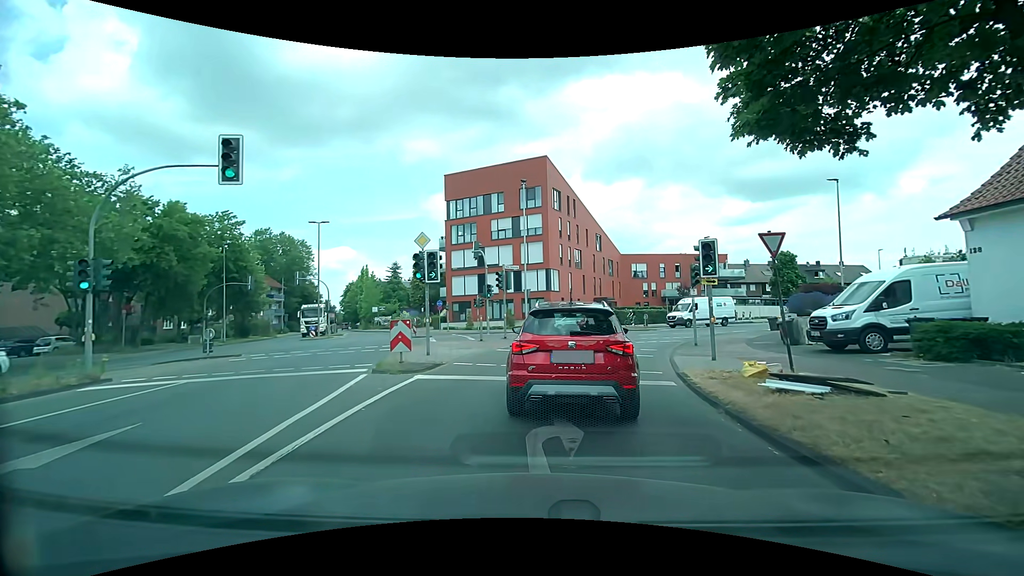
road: tertiary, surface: asphalt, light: Day
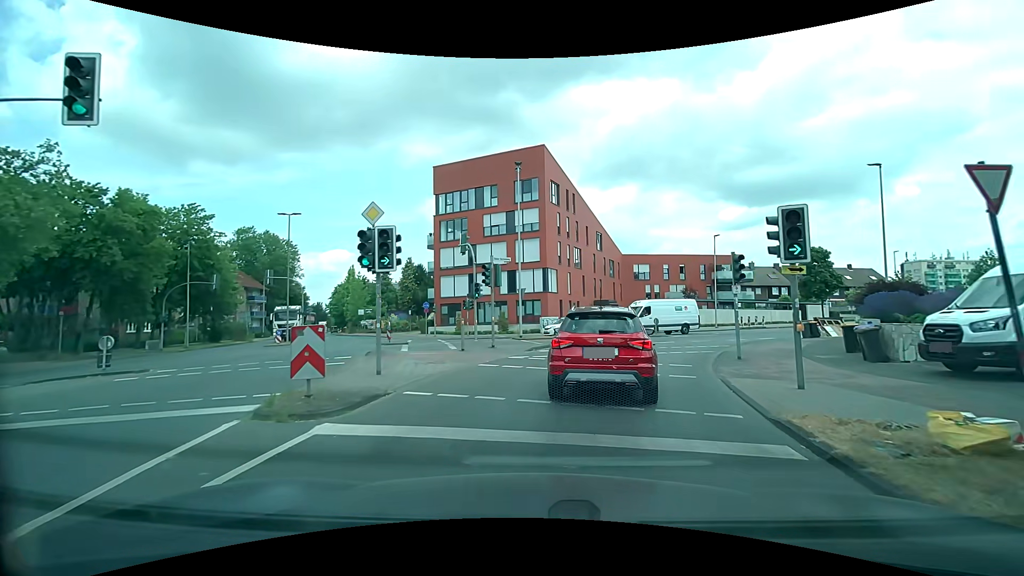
(-0.1, +5.0) m; -2°
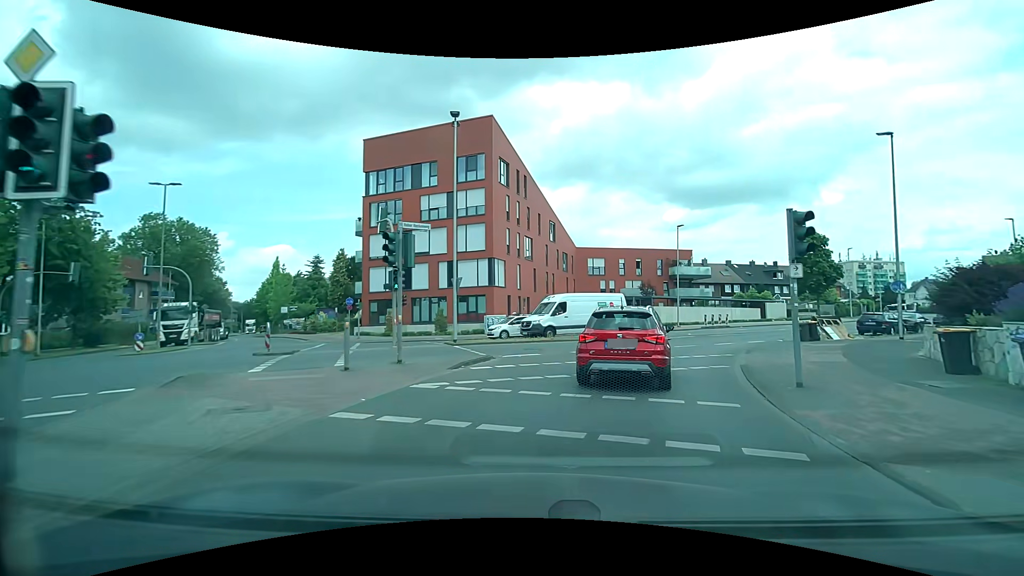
(+0.5, +7.0) m; +7°
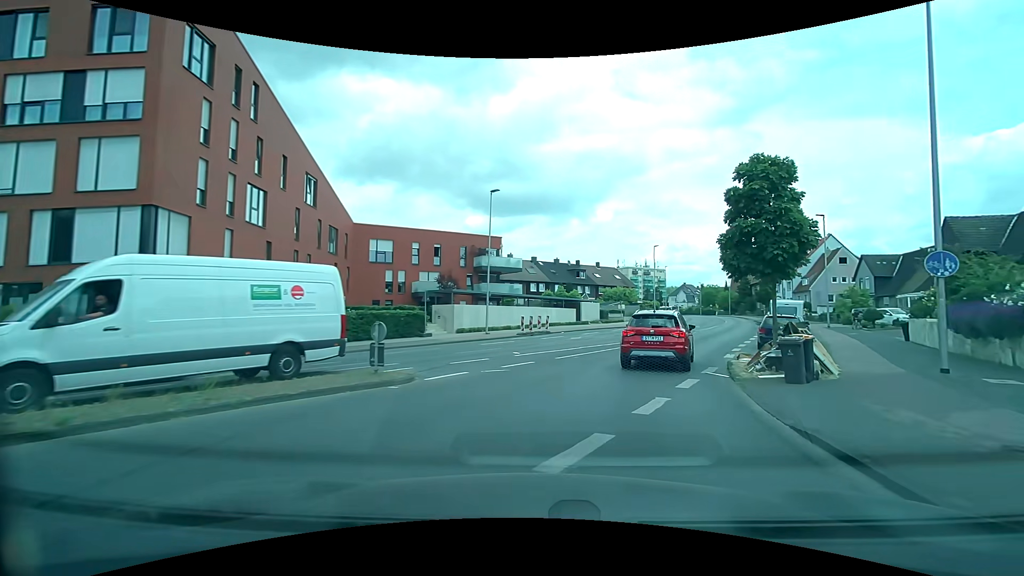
(+3.2, +17.4) m; +22°
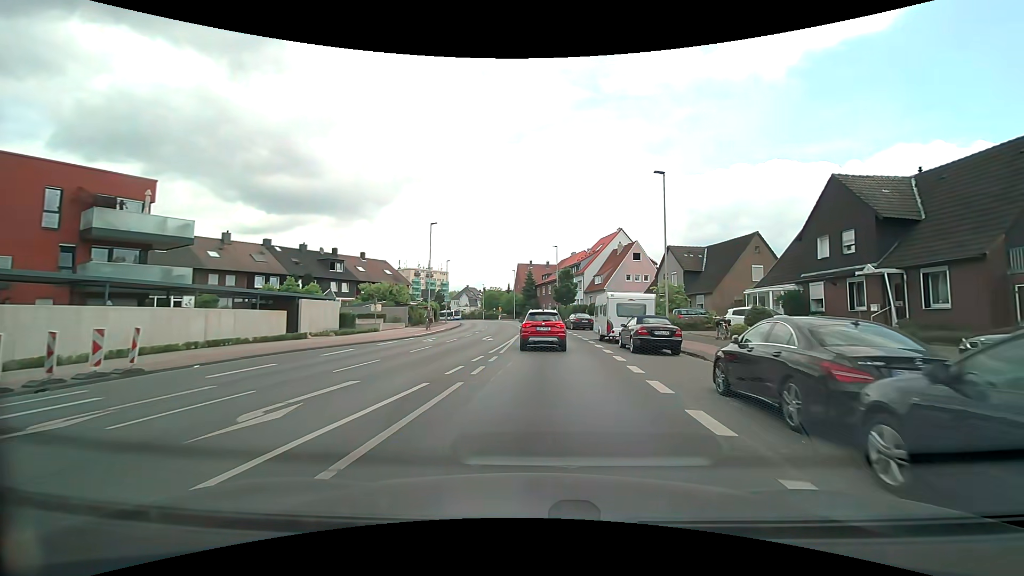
(+5.4, +21.3) m; +25°
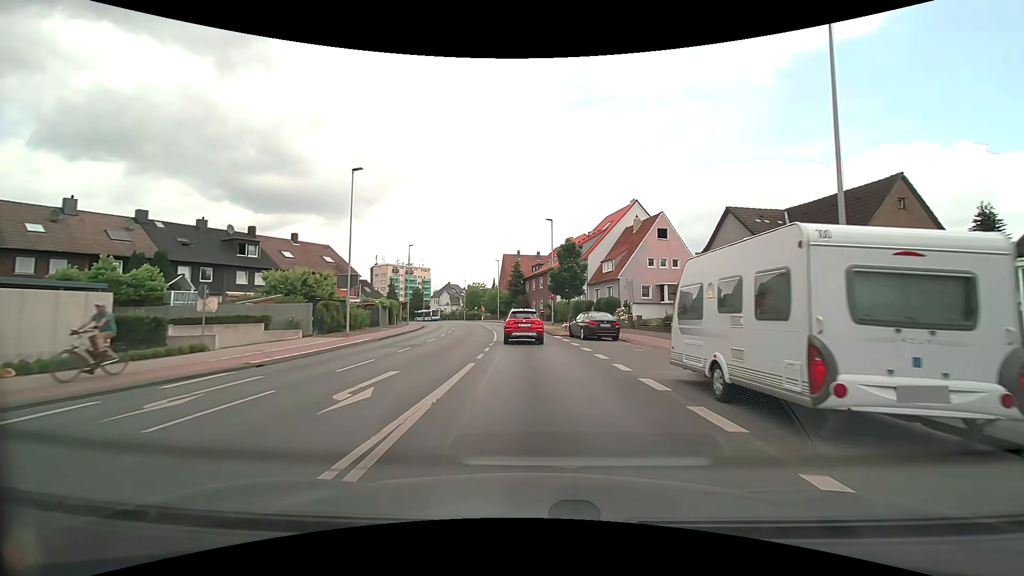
(+0.4, +18.7) m; +1°
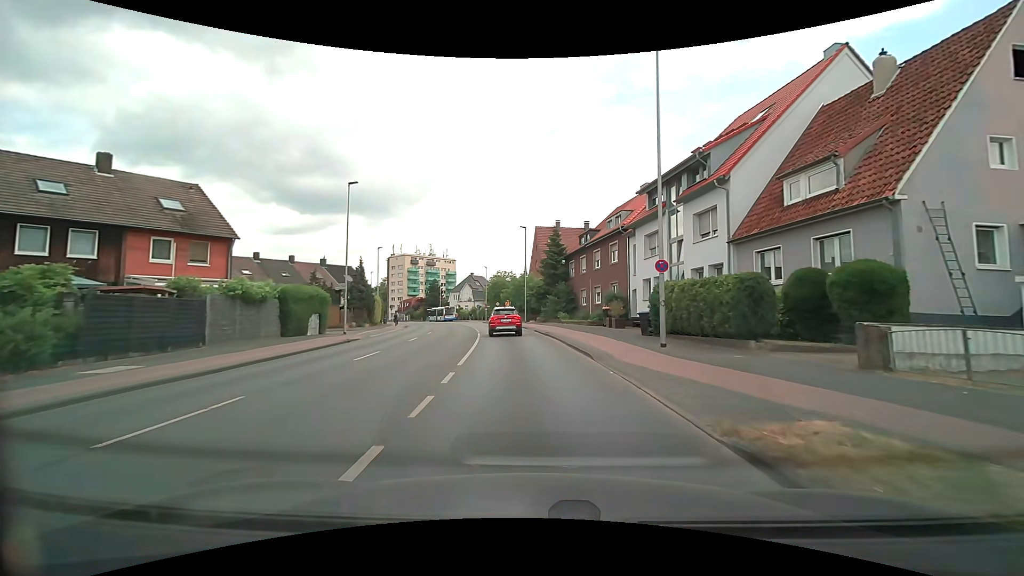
(-0.9, +31.7) m; -4°
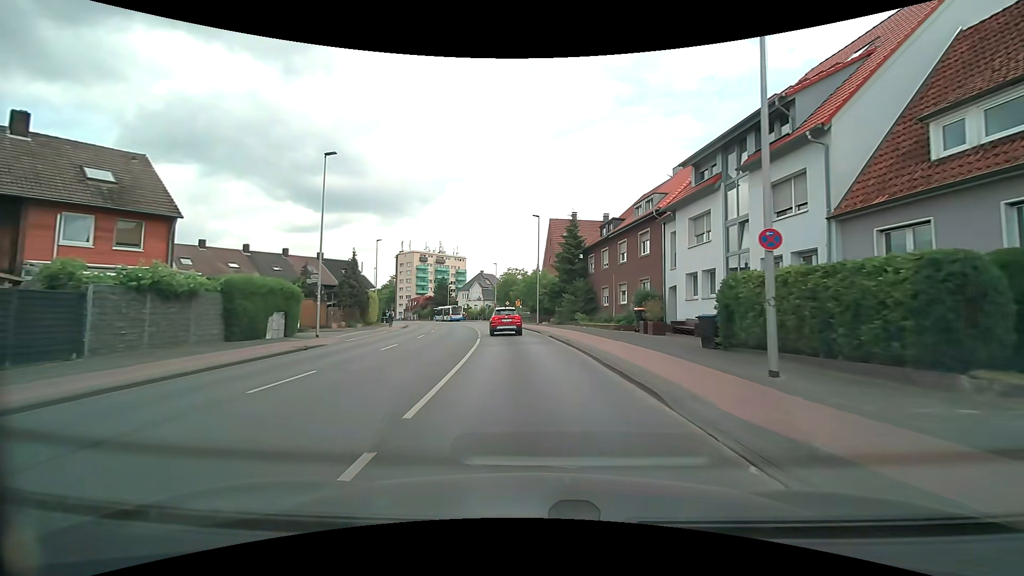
(-0.1, +6.3) m; -2°
